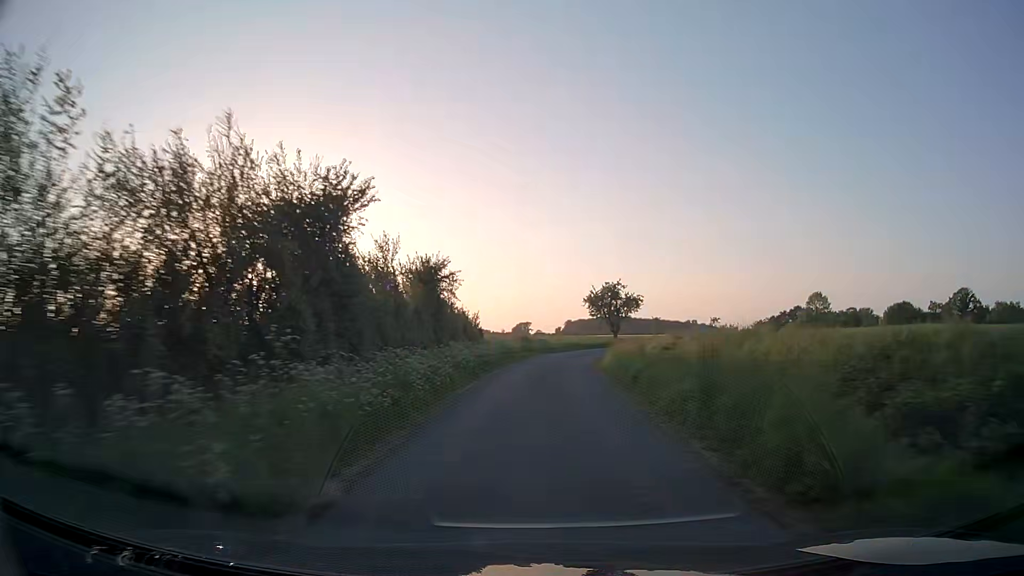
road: unclassified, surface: asphalt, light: Day
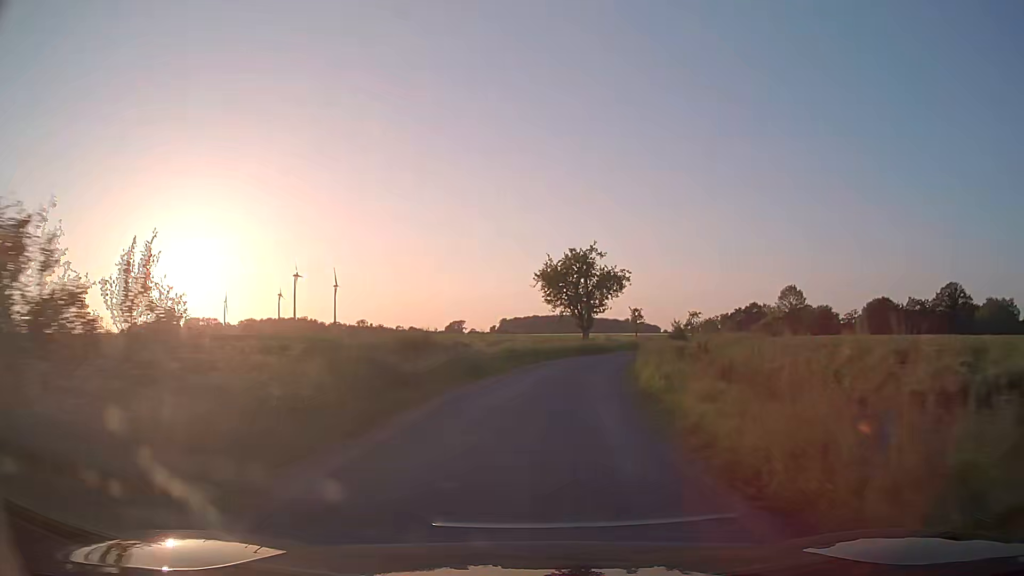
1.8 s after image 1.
(+1.3, +30.8) m; +6°
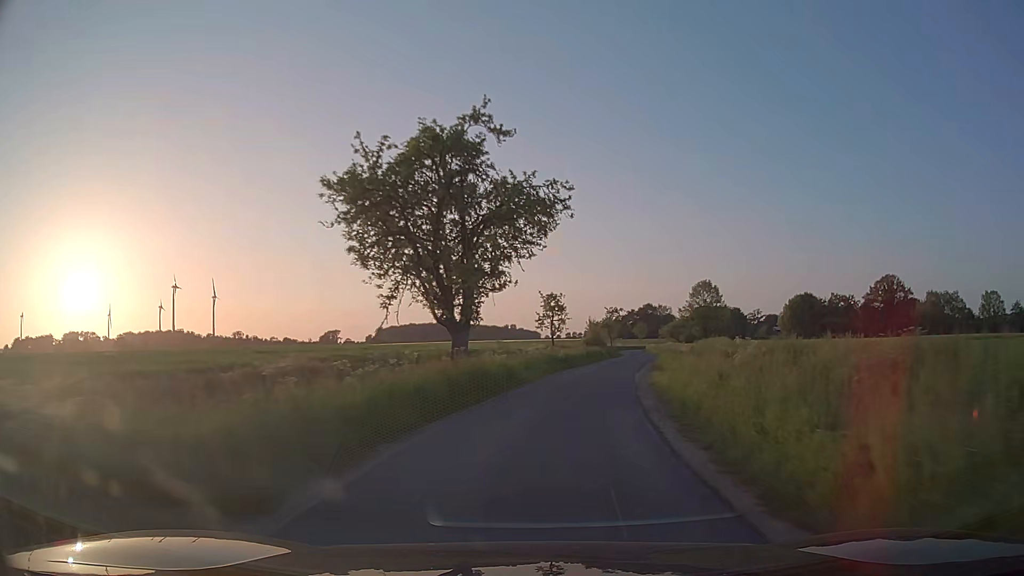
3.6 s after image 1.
(+2.3, +30.0) m; +10°
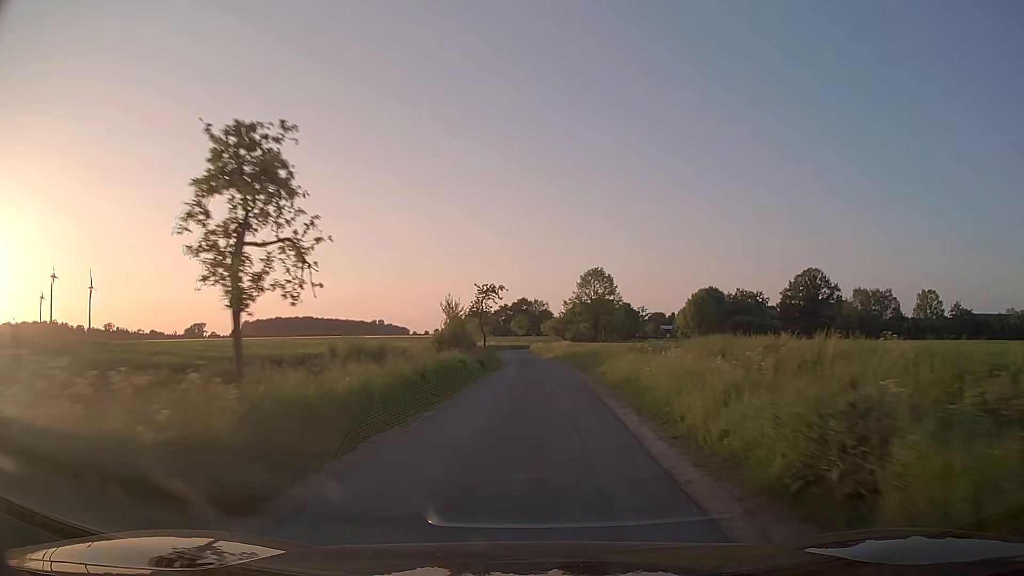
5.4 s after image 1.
(+3.1, +29.7) m; +11°
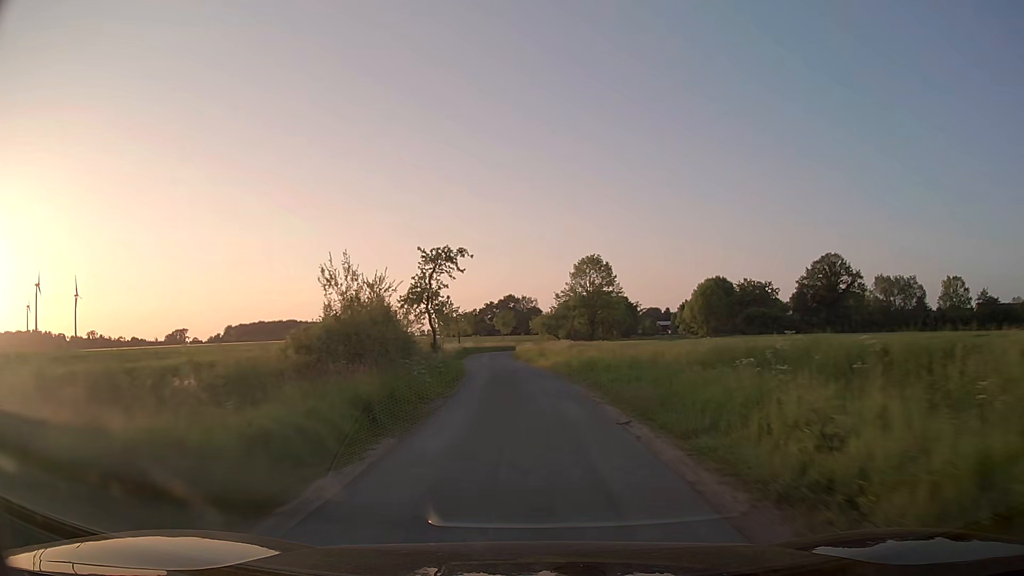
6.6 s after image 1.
(+0.2, +20.0) m; +1°
